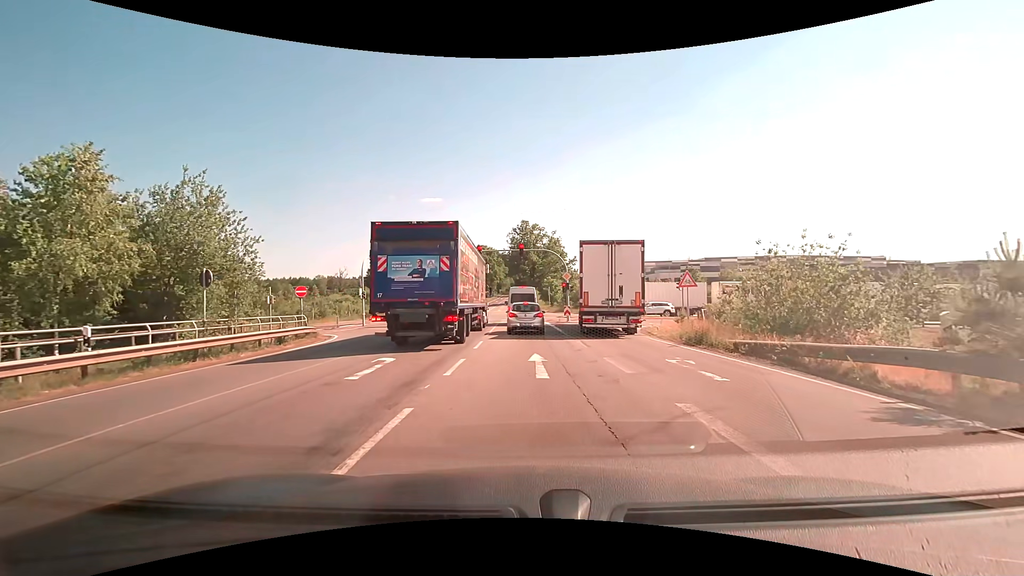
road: primary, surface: asphalt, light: Day
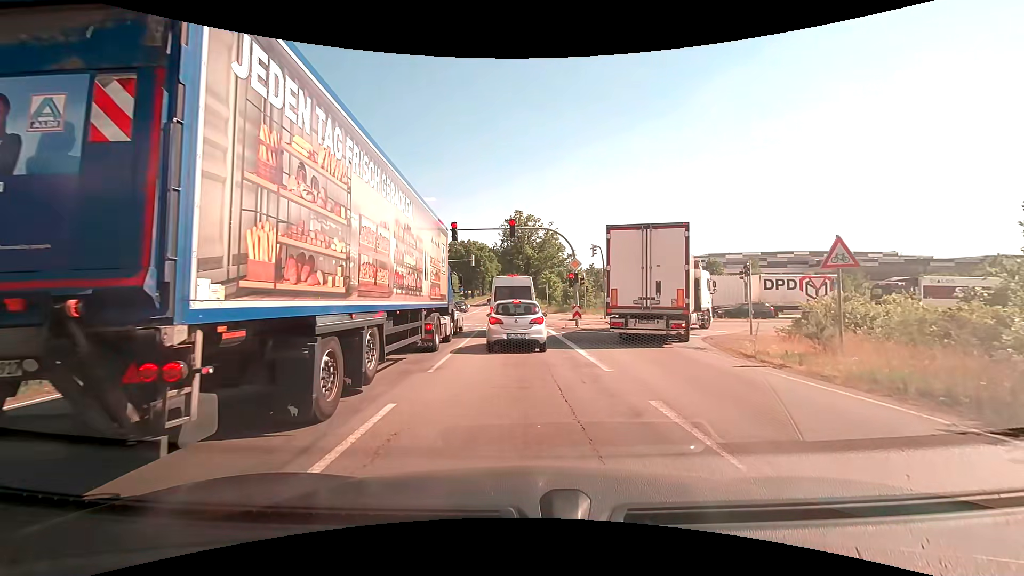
(+0.1, +11.6) m; 0°
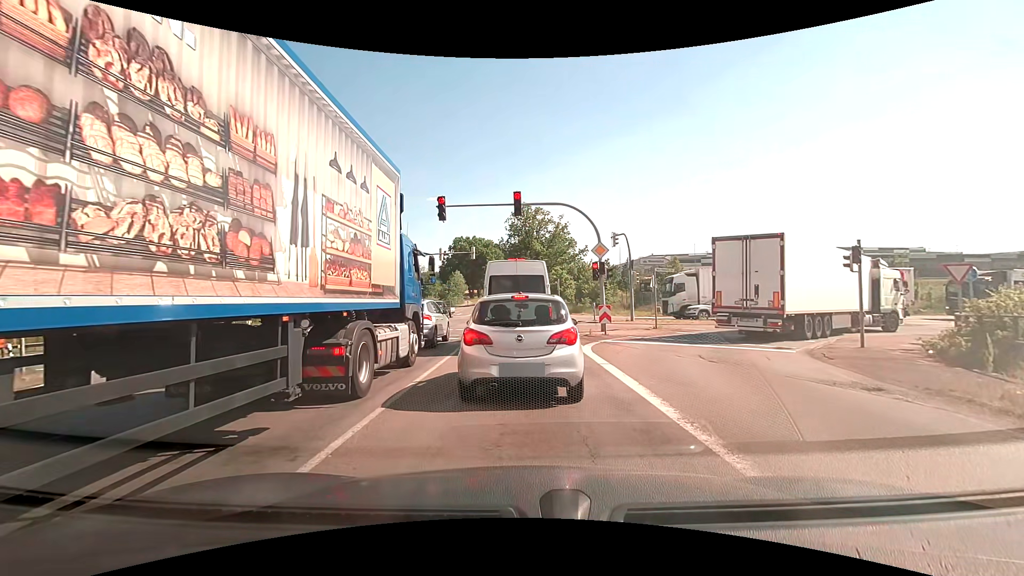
(0.0, +7.1) m; -1°
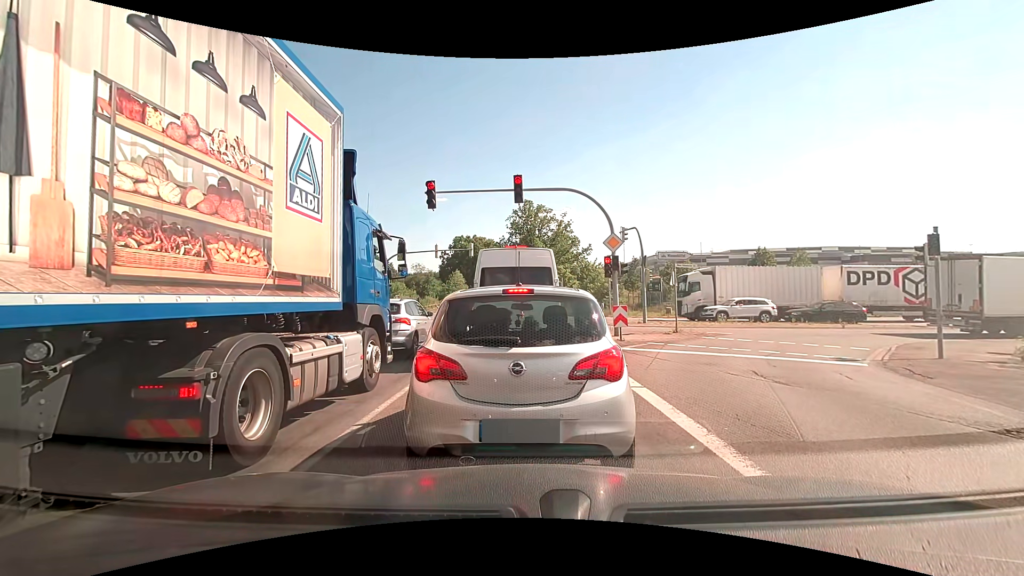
(0.0, +2.9) m; 0°
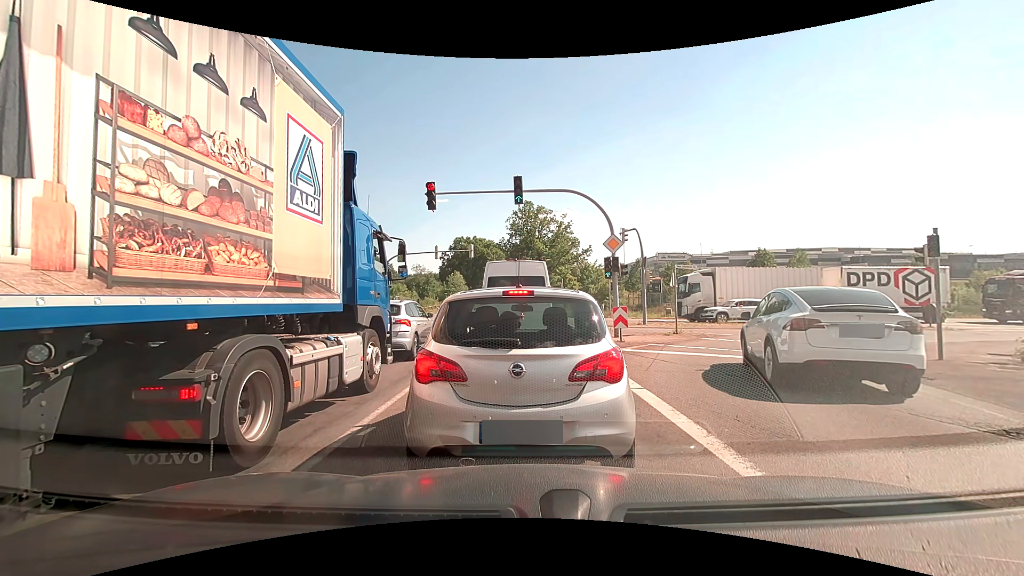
(0.0, +0.1) m; 0°
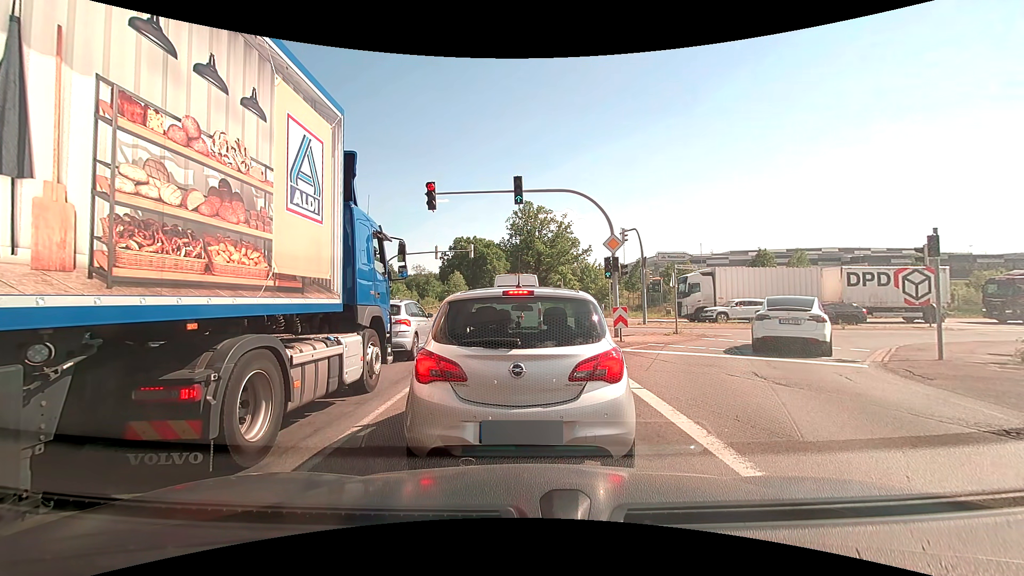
(0.0, 0.0) m; 0°
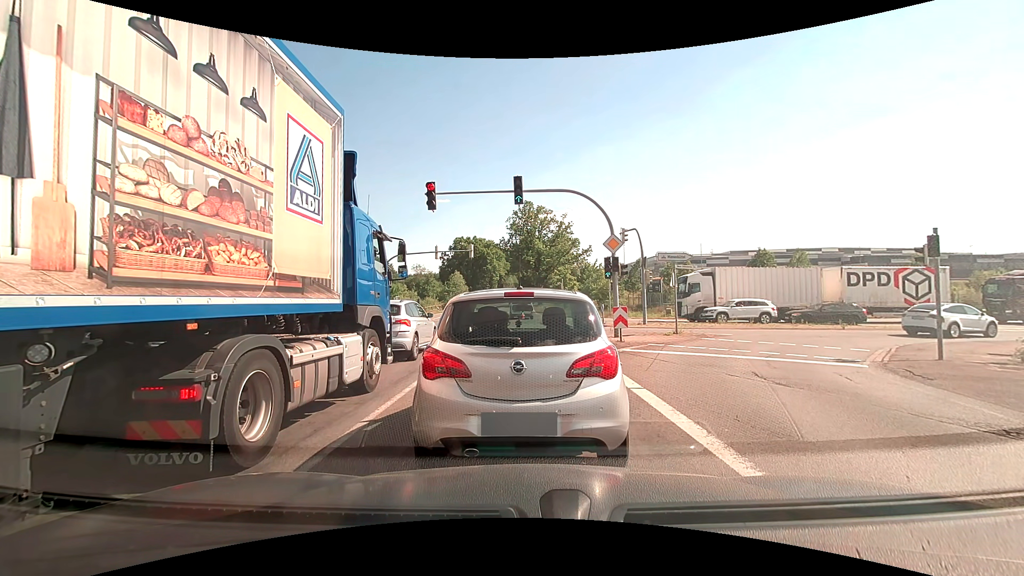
(0.0, 0.0) m; 0°
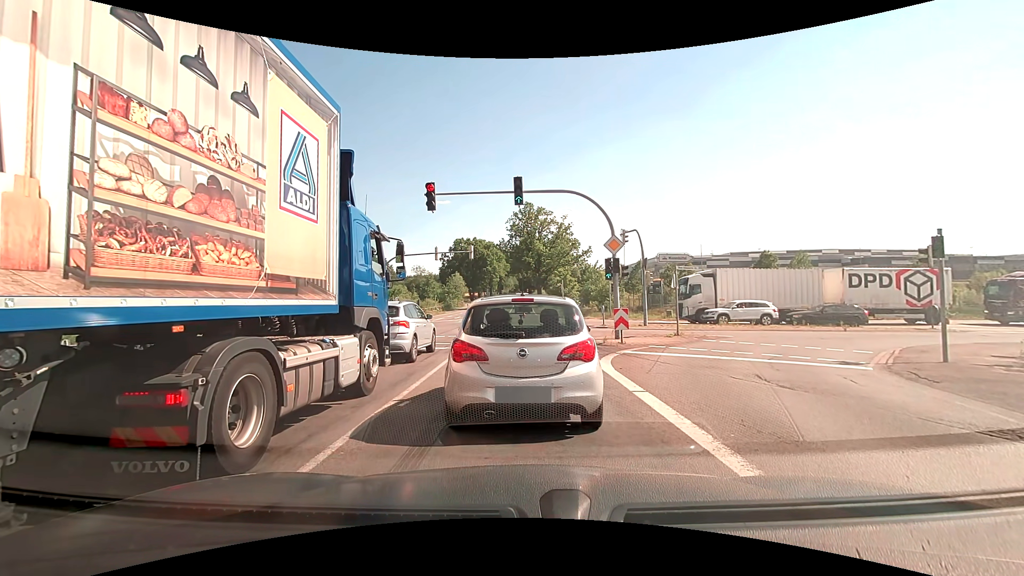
(0.0, +0.1) m; 0°
(0, +10) (0, +20) (-1, +30) (-1, +40) (-1, +50) (-1, +60) (-1, +70) (-1, +80) (-1, +90) (-1, +100) m
